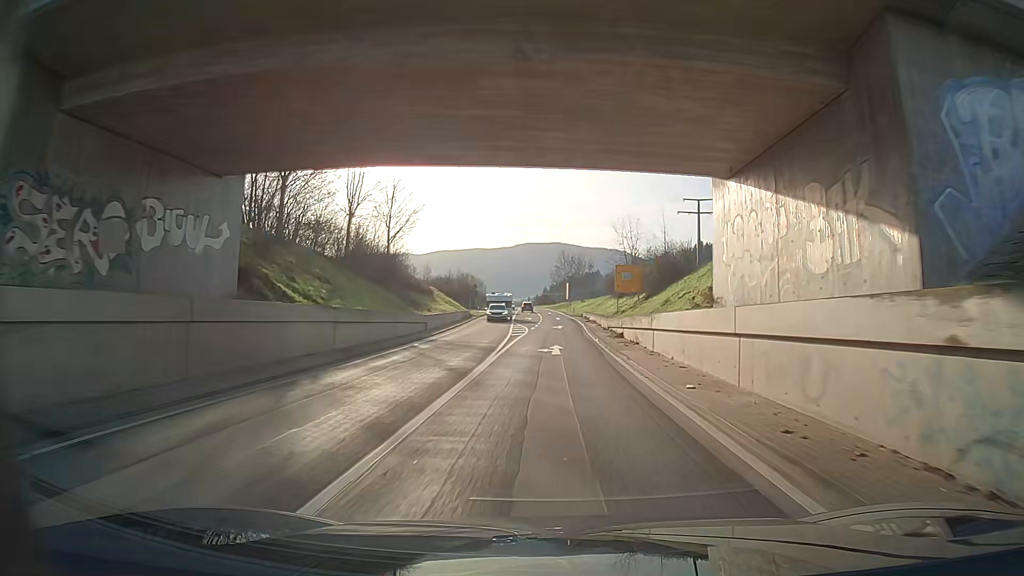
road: secondary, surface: asphalt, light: Day
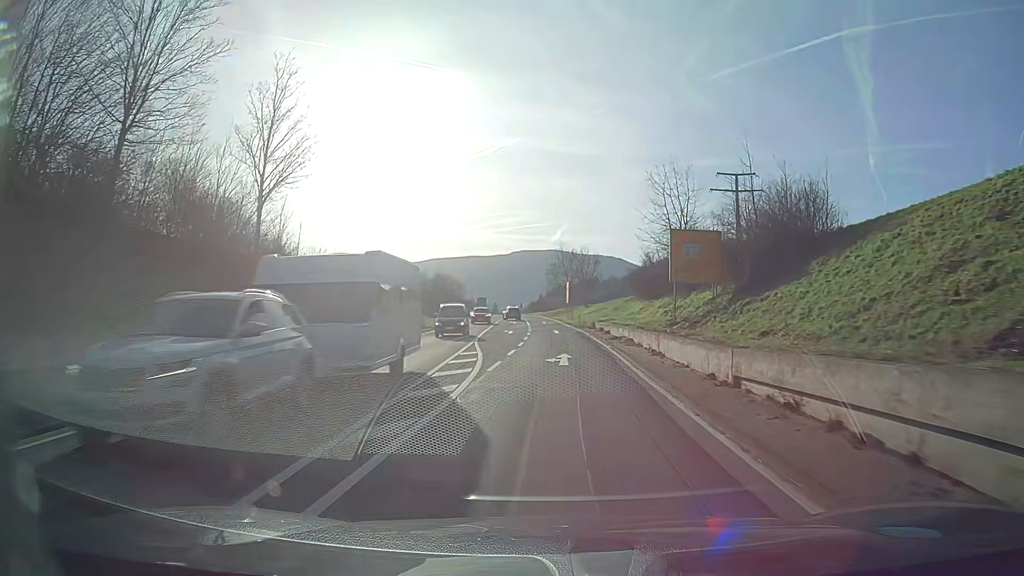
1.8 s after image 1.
(-0.1, +27.8) m; +1°
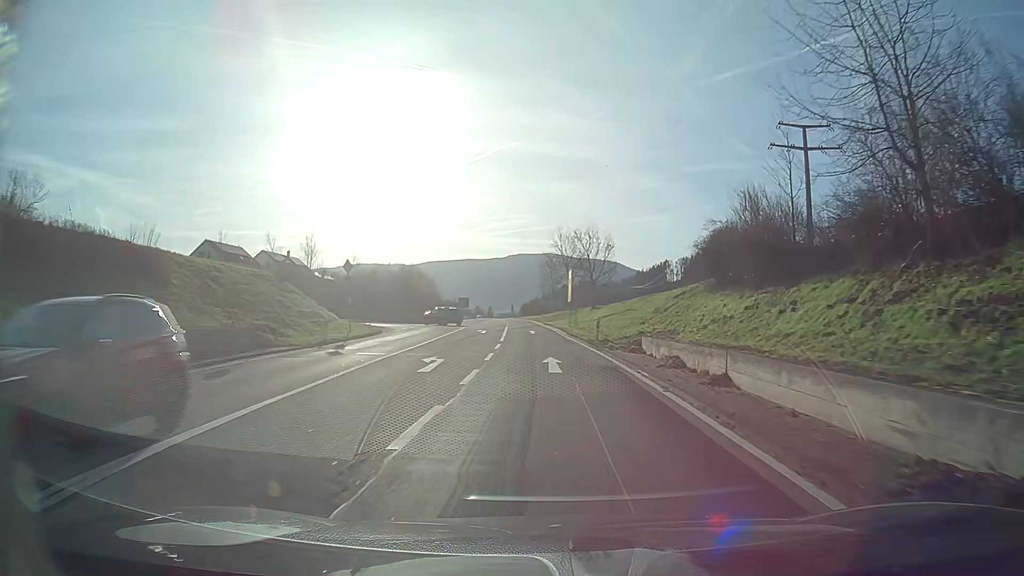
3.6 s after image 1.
(+0.1, +27.5) m; 0°
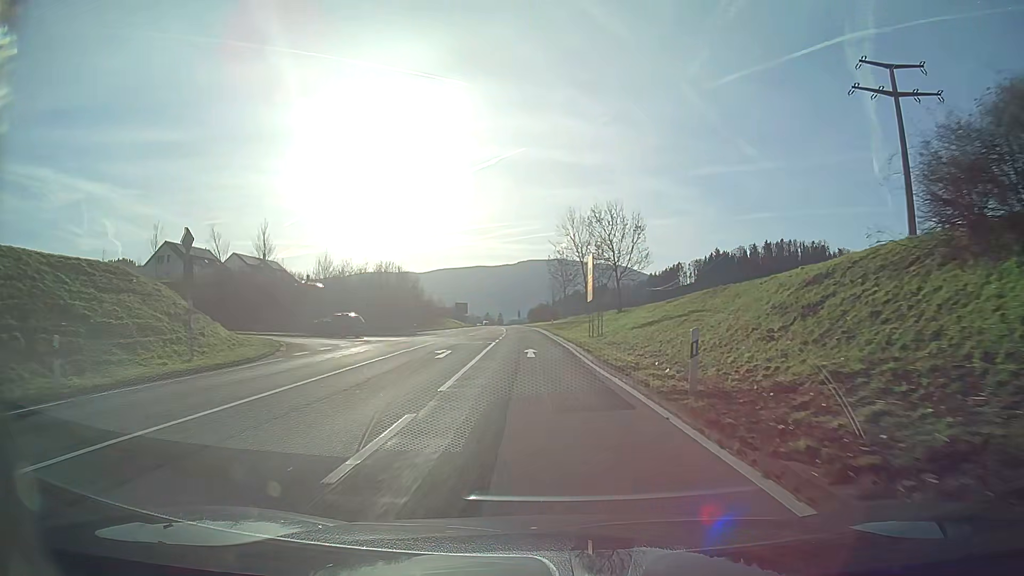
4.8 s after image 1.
(-0.2, +18.5) m; -1°
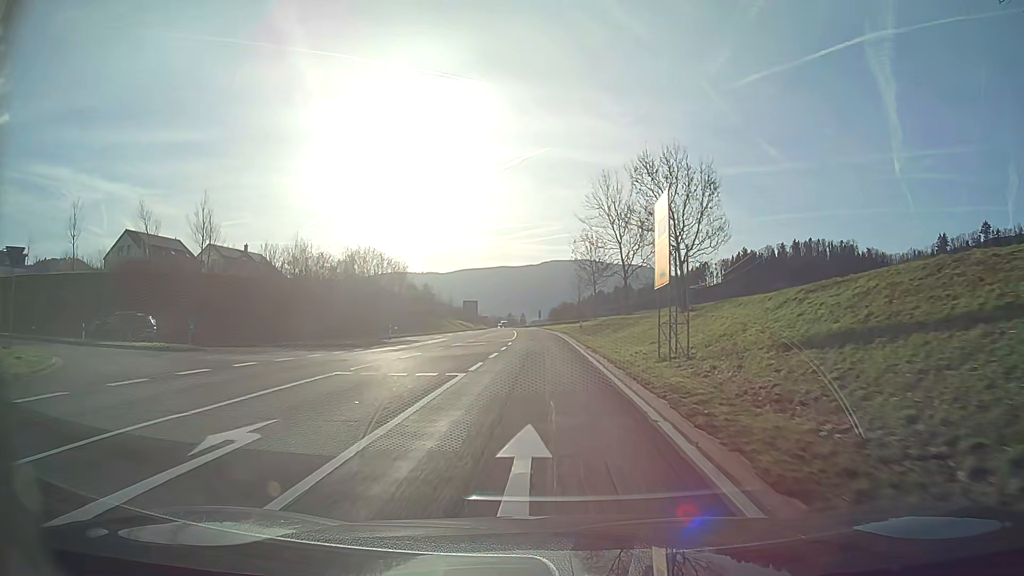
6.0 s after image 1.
(-0.3, +18.6) m; -2°
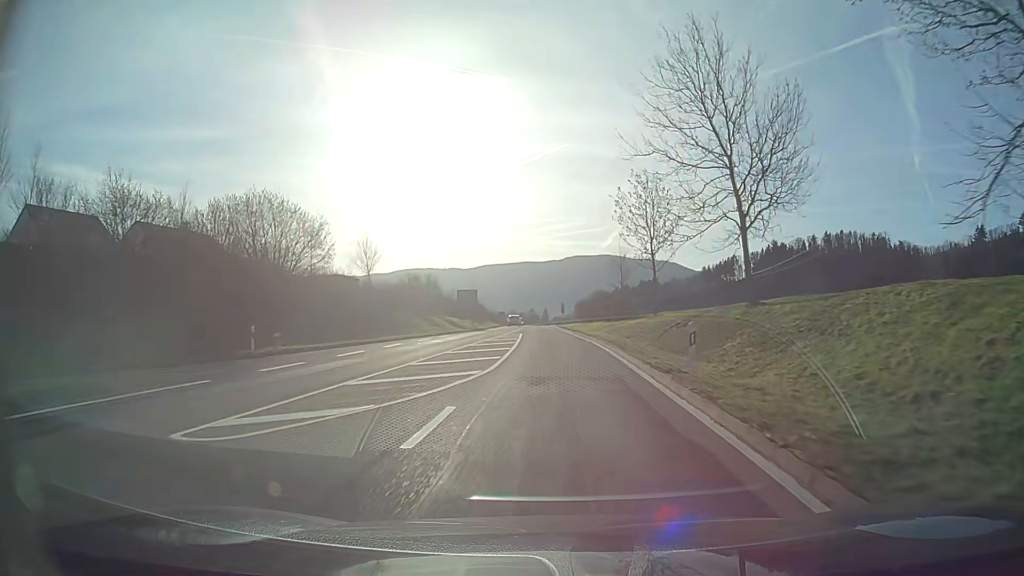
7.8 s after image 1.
(-0.6, +28.2) m; -2°
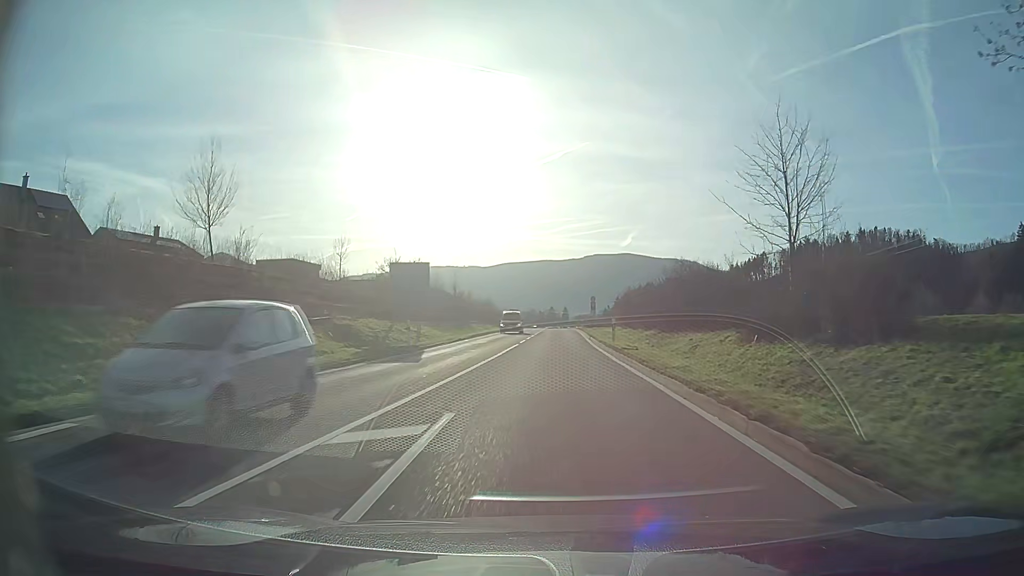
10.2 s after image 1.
(-0.5, +38.0) m; -2°
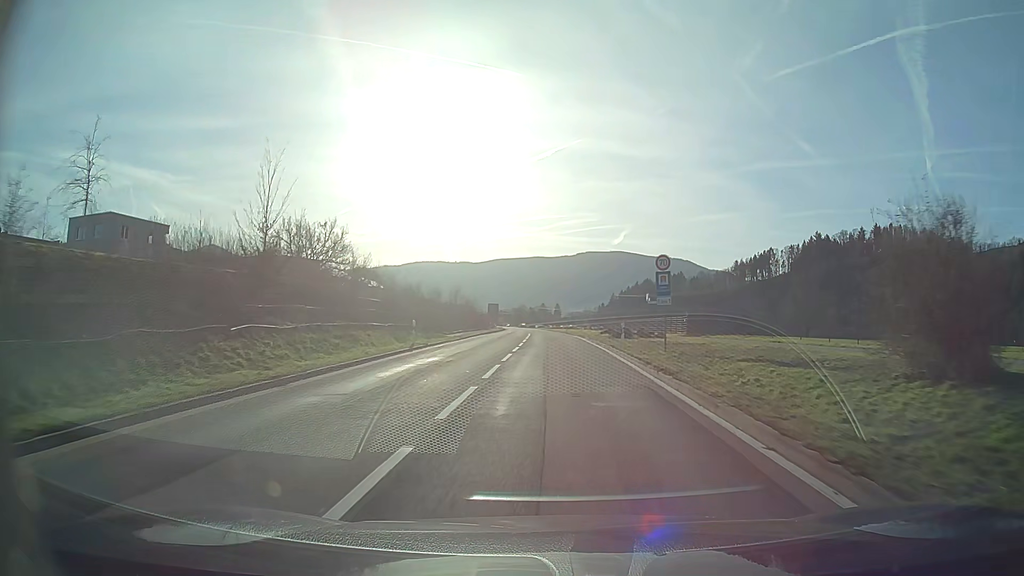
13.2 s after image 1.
(+0.1, +48.5) m; +1°
(0, +10) (0, +20) (0, +30) (0, +40) (0, +50) (0, +60) (-1, +70) (-1, +80) (-1, +90) (-2, +100) m
